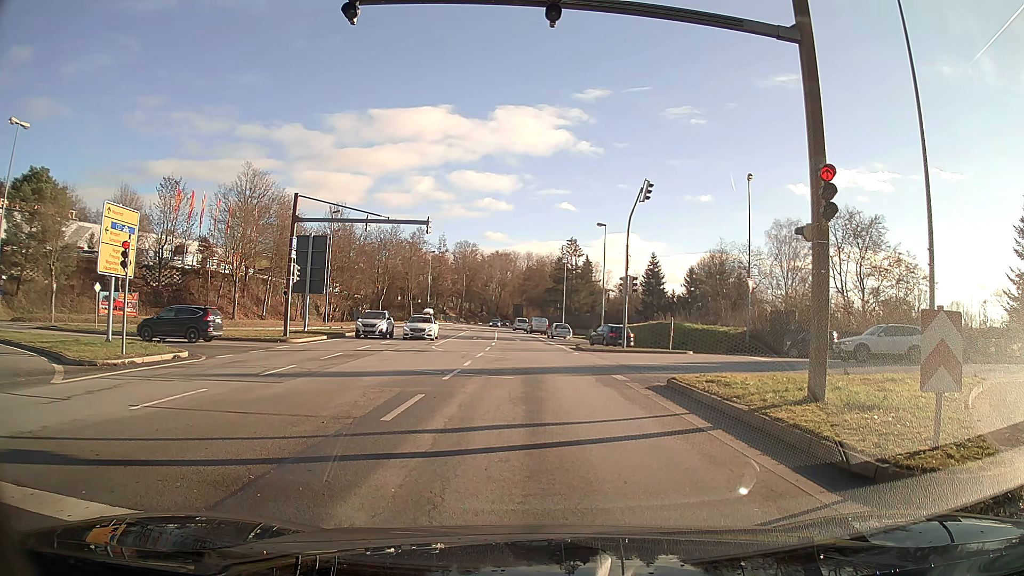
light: Day
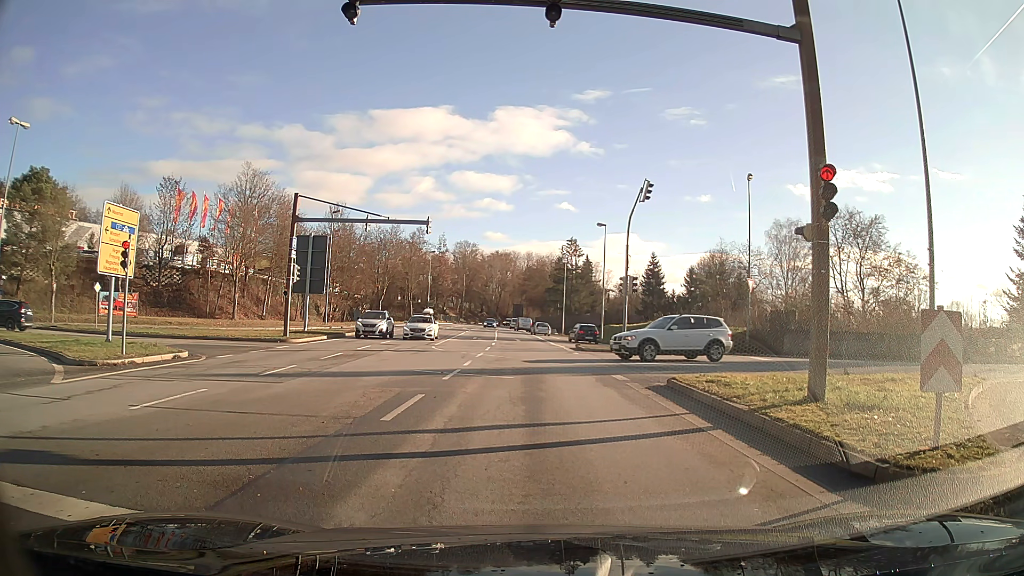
(0.0, 0.0) m; 0°
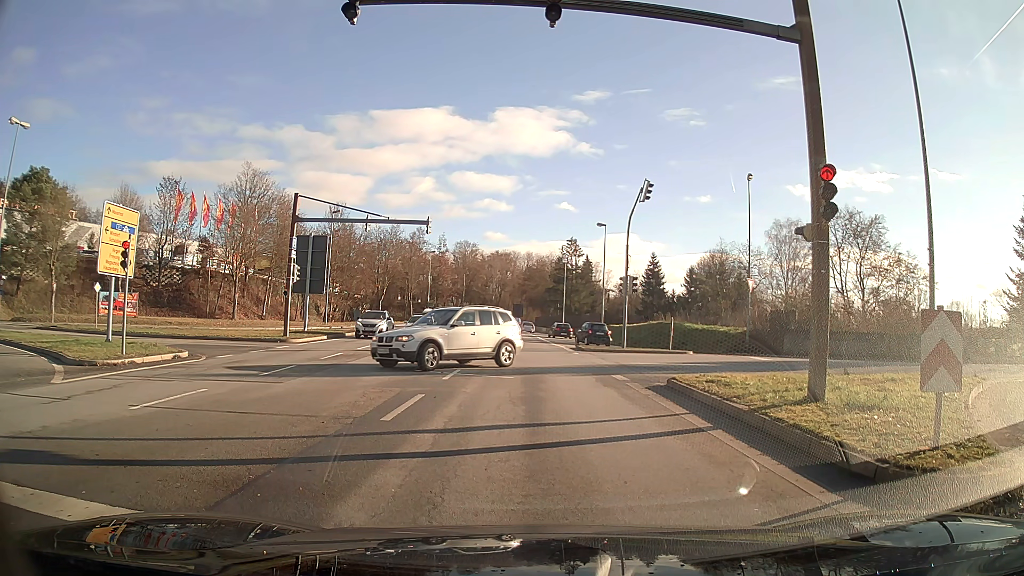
(0.0, 0.0) m; 0°
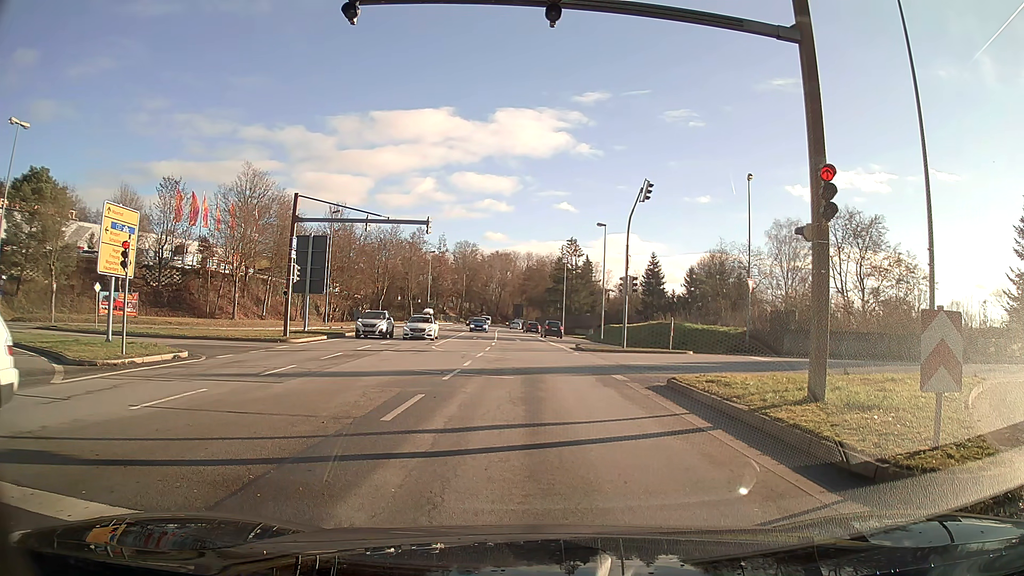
(0.0, 0.0) m; 0°
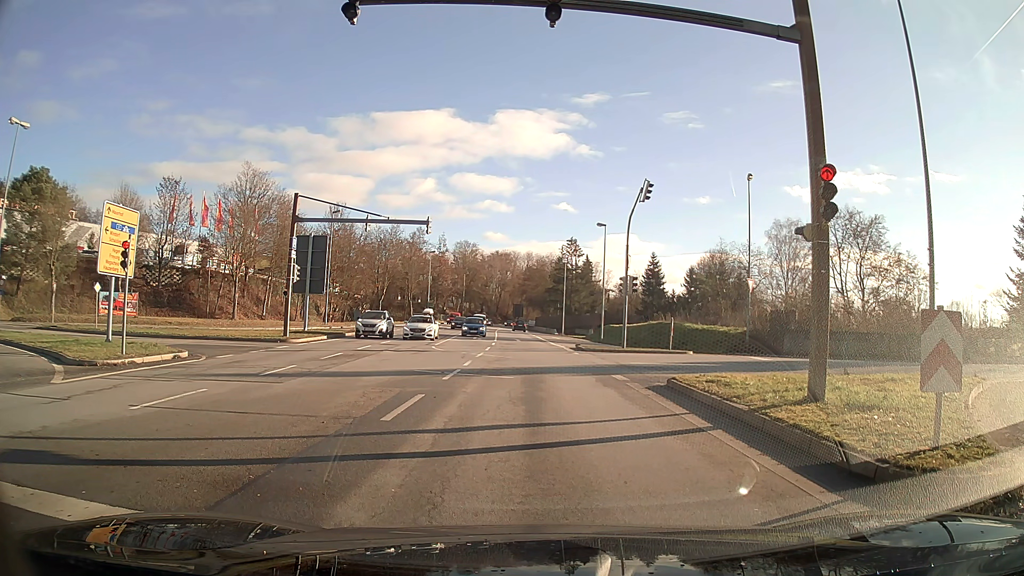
(0.0, 0.0) m; 0°
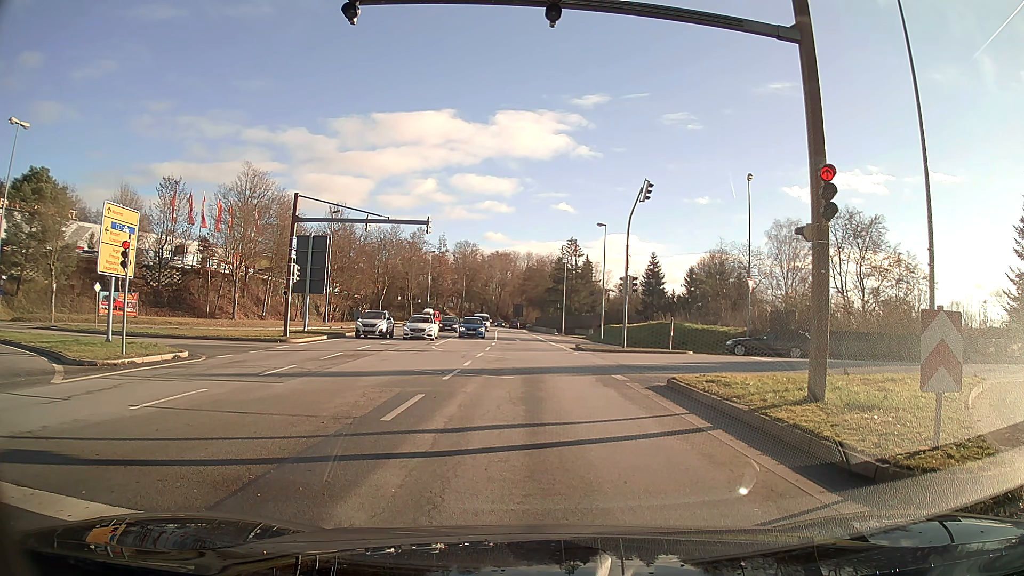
(0.0, 0.0) m; 0°
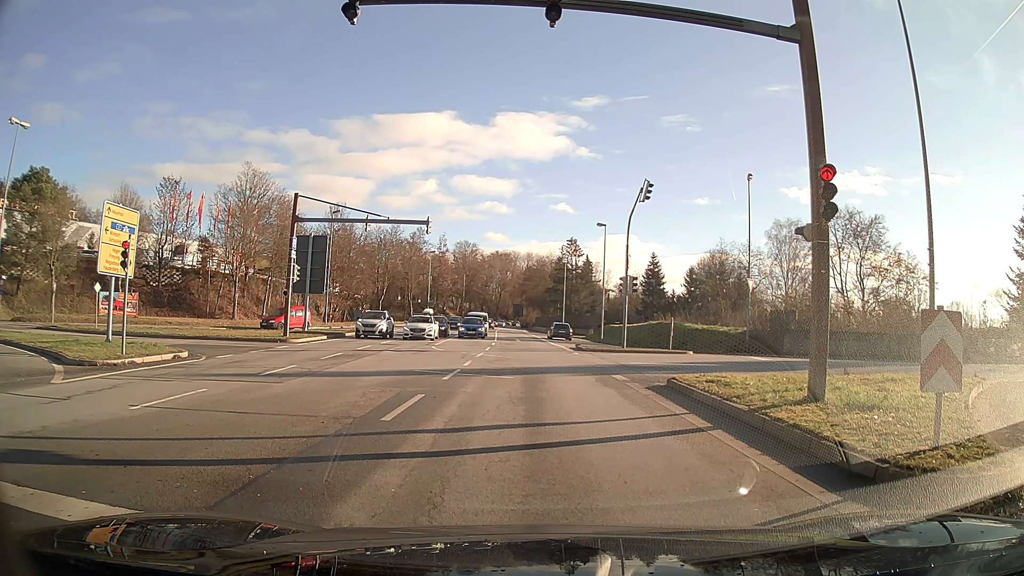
(0.0, 0.0) m; 0°
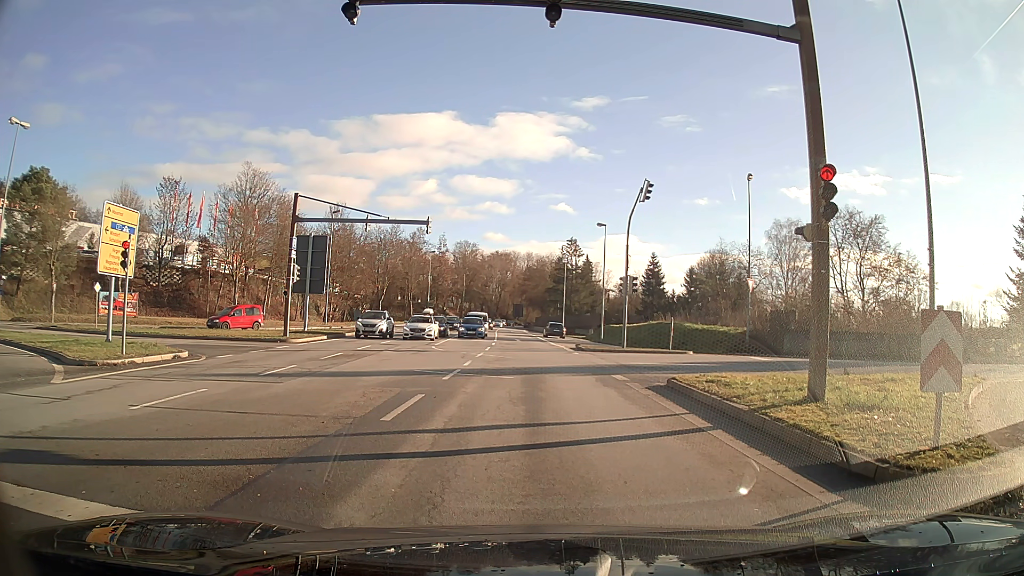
(0.0, 0.0) m; 0°
(0, +10) (0, +20) (-1, +30) (-1, +40) (-1, +50) (-2, +60) (-3, +70) (-3, +80) (-4, +90) (-4, +100) m
